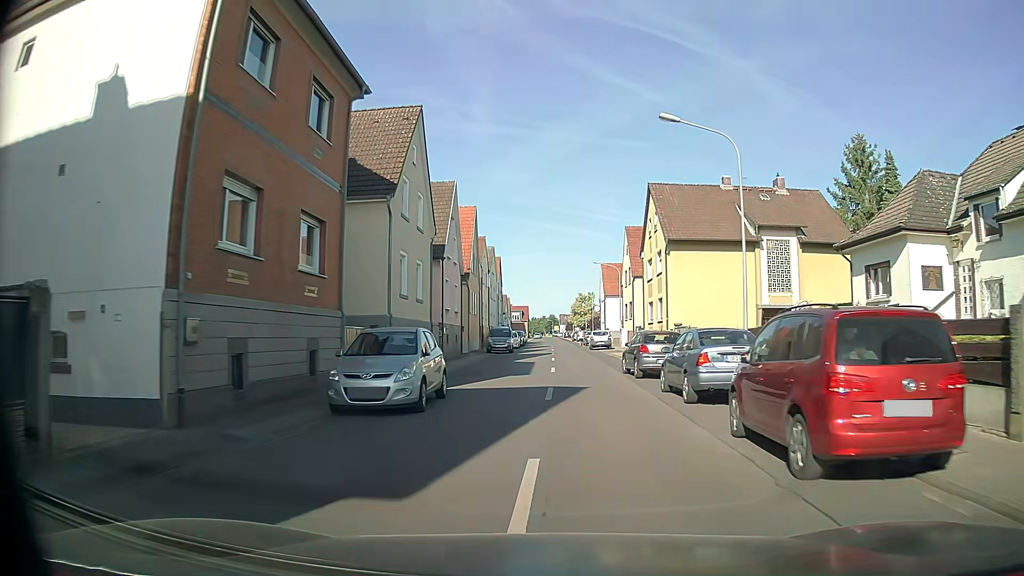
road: tertiary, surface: asphalt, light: Day
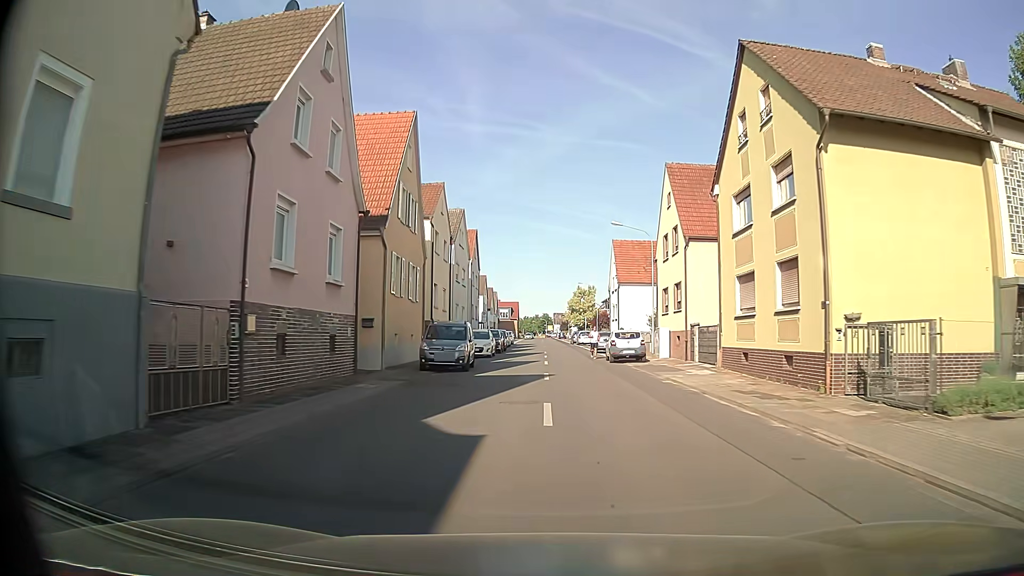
(+0.5, +22.3) m; +2°
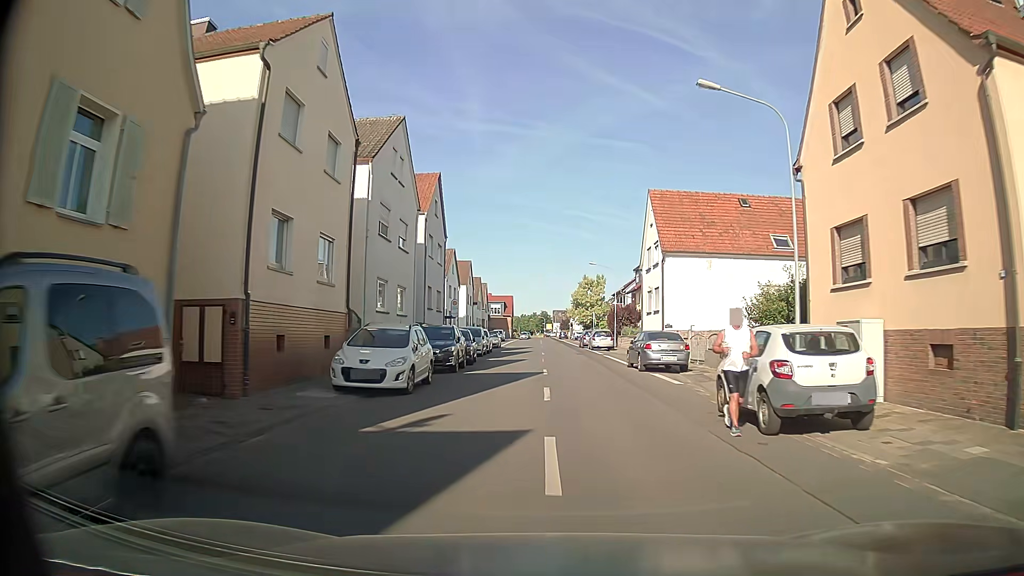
(-0.1, +22.5) m; -1°
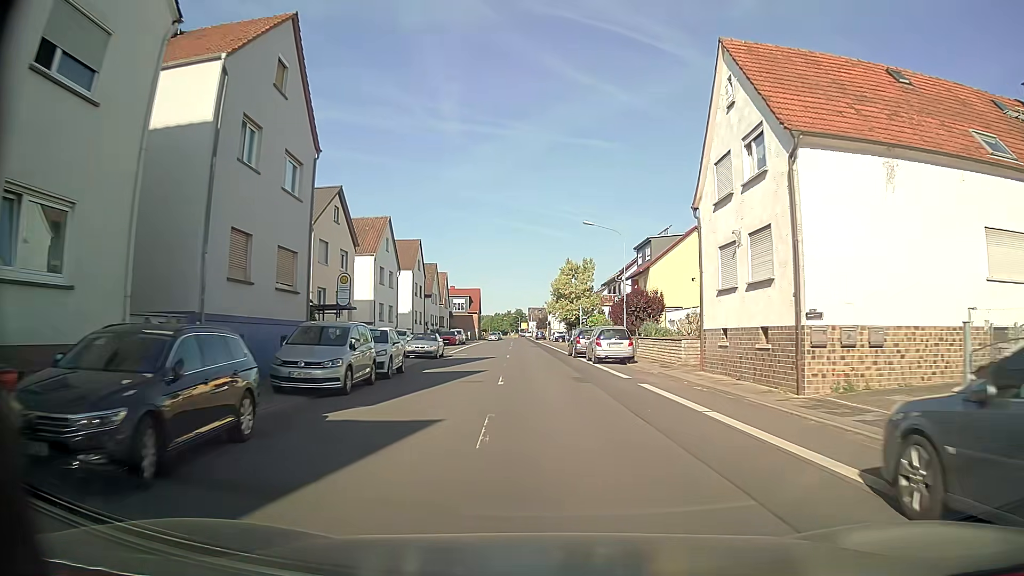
(+0.6, +22.3) m; +3°
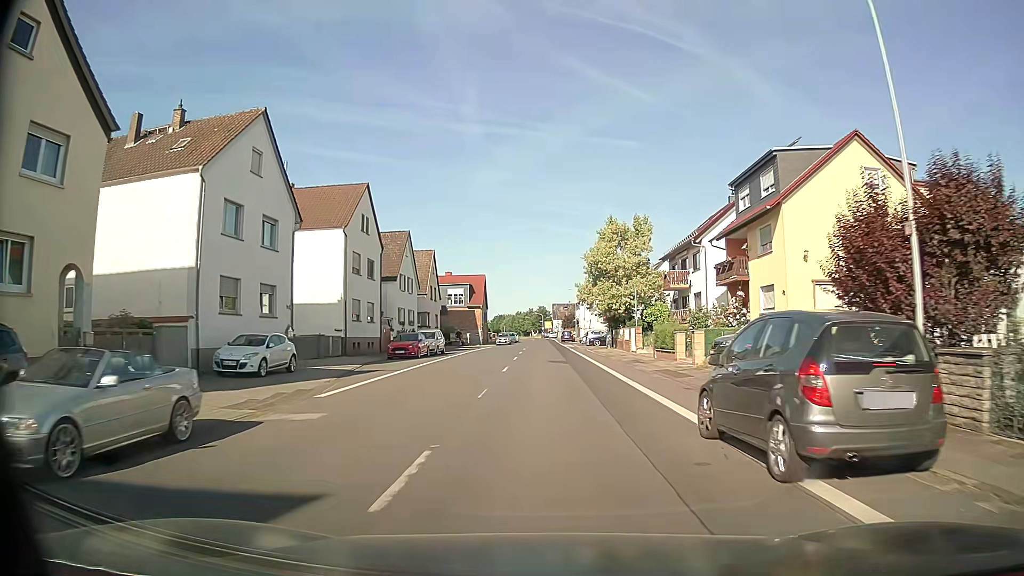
(-0.3, +29.7) m; -2°
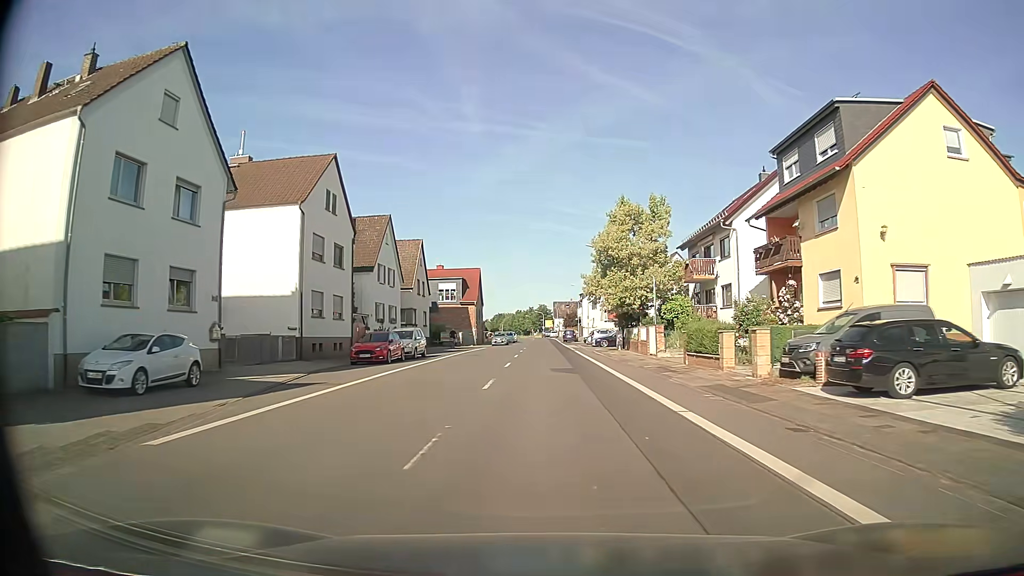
(0.0, +7.4) m; 0°
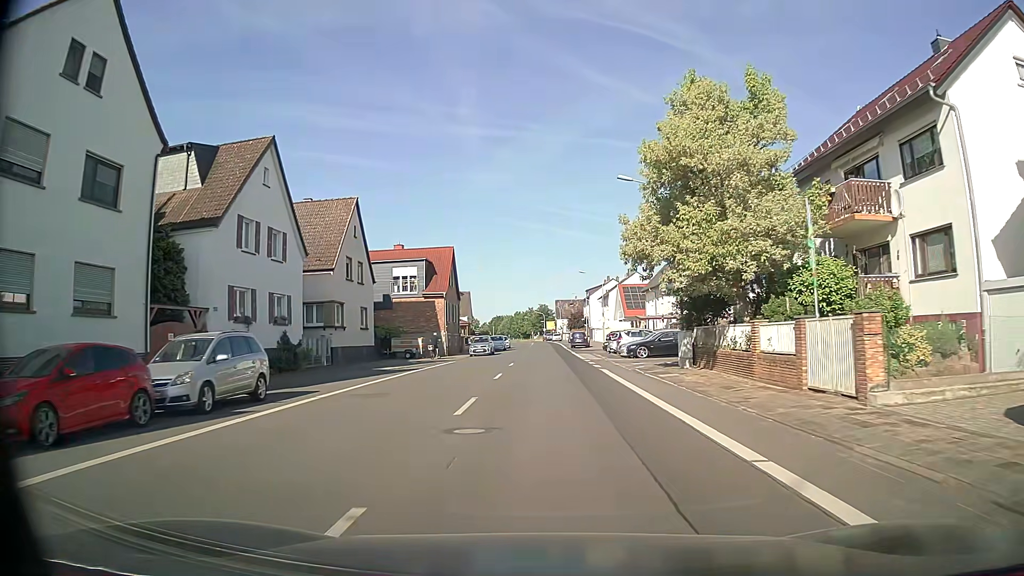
(-0.1, +22.4) m; 0°
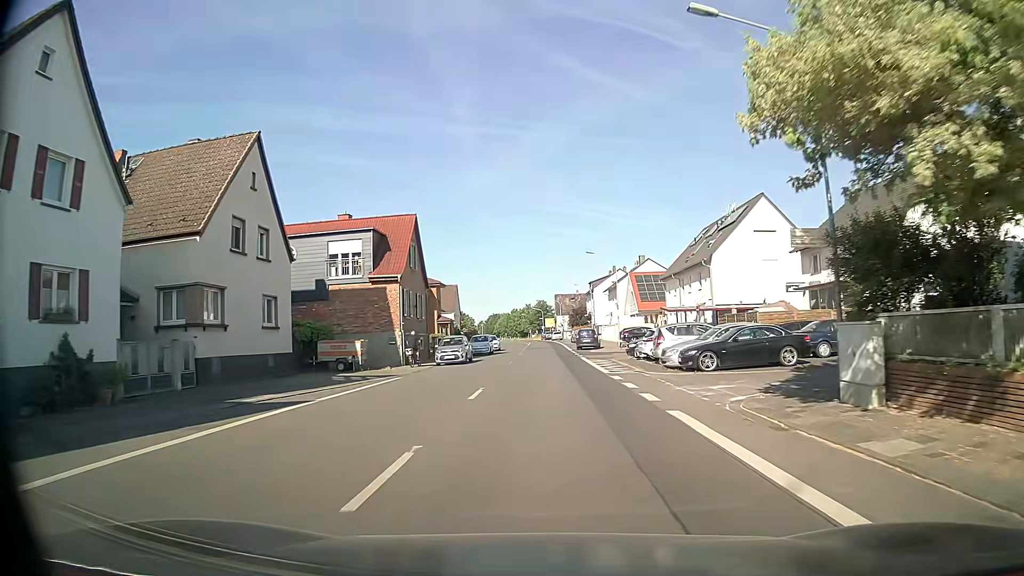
(0.0, +15.0) m; 0°
(0, +10) (0, +20) (0, +30) (0, +40) (0, +50) (0, +60) (0, +70) (0, +80) (0, +90) (0, +100) m
